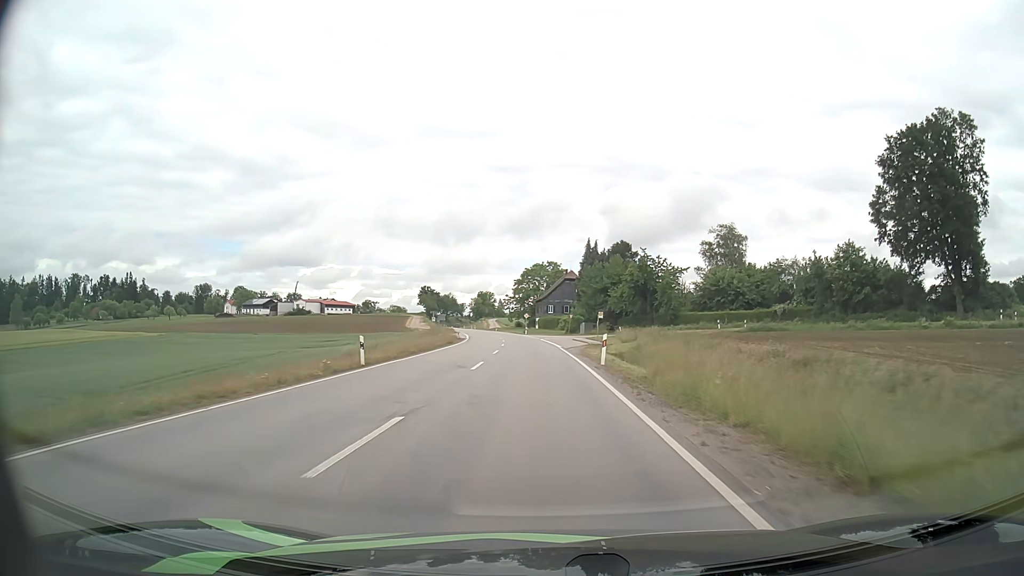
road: secondary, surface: asphalt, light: Day
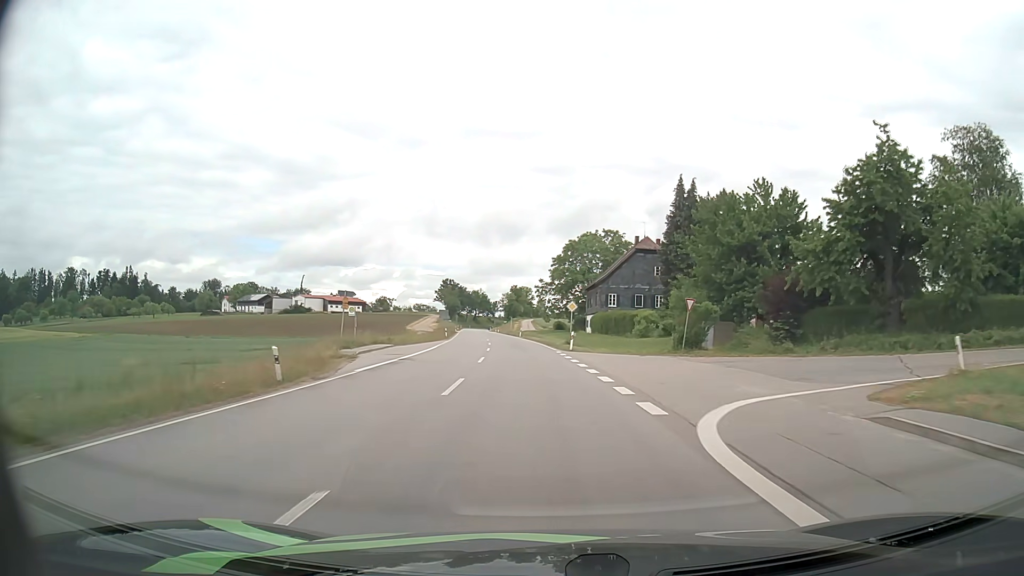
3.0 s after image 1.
(-1.9, +56.7) m; -4°
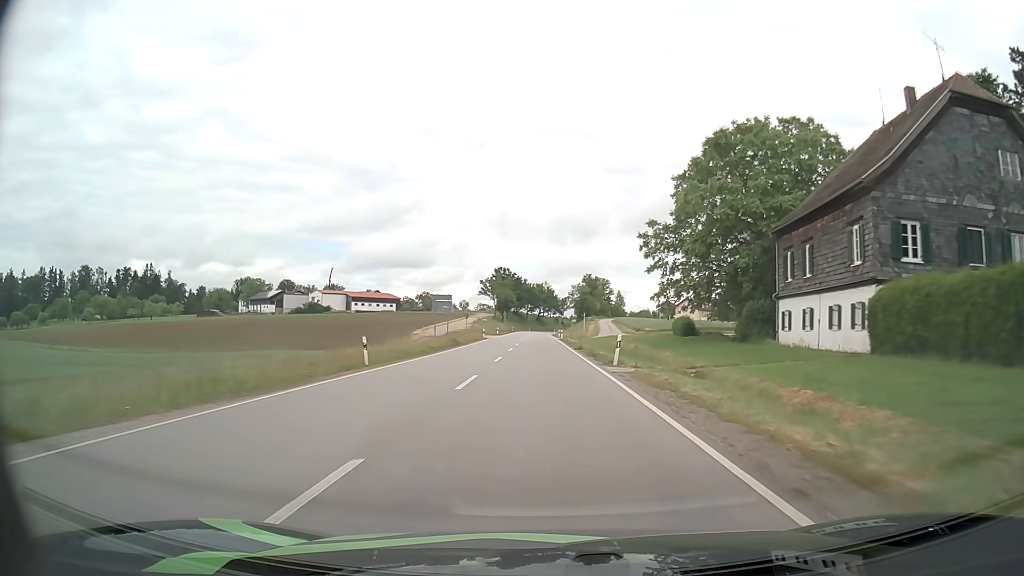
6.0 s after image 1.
(-3.1, +58.8) m; -6°
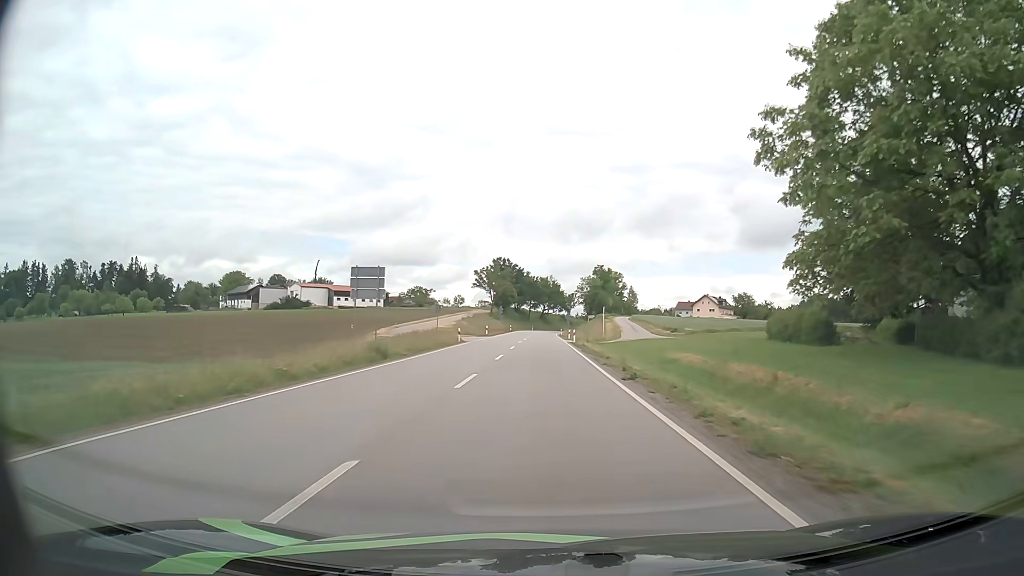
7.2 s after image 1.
(-0.2, +24.0) m; -1°
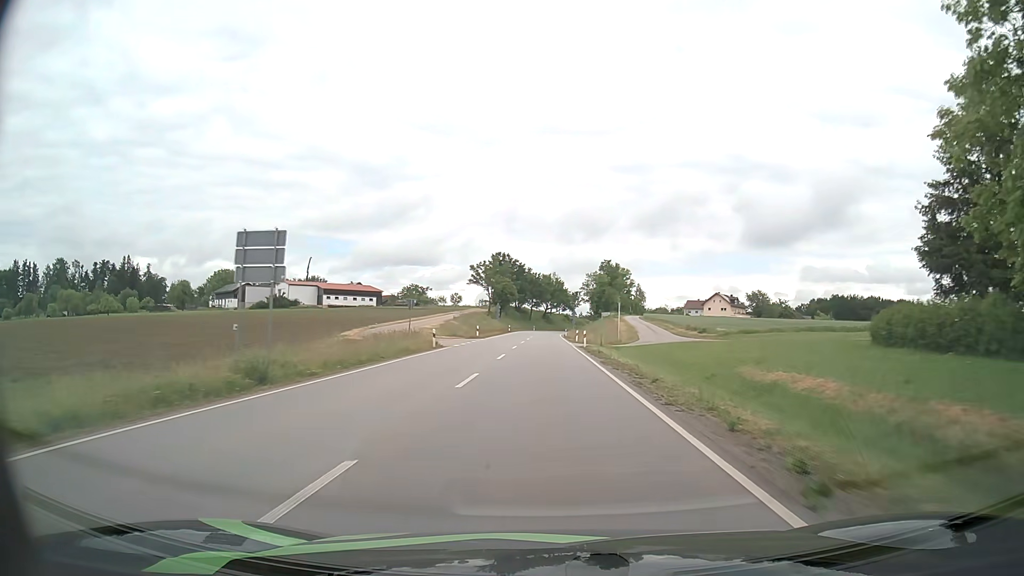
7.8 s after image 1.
(0.0, +12.1) m; 0°
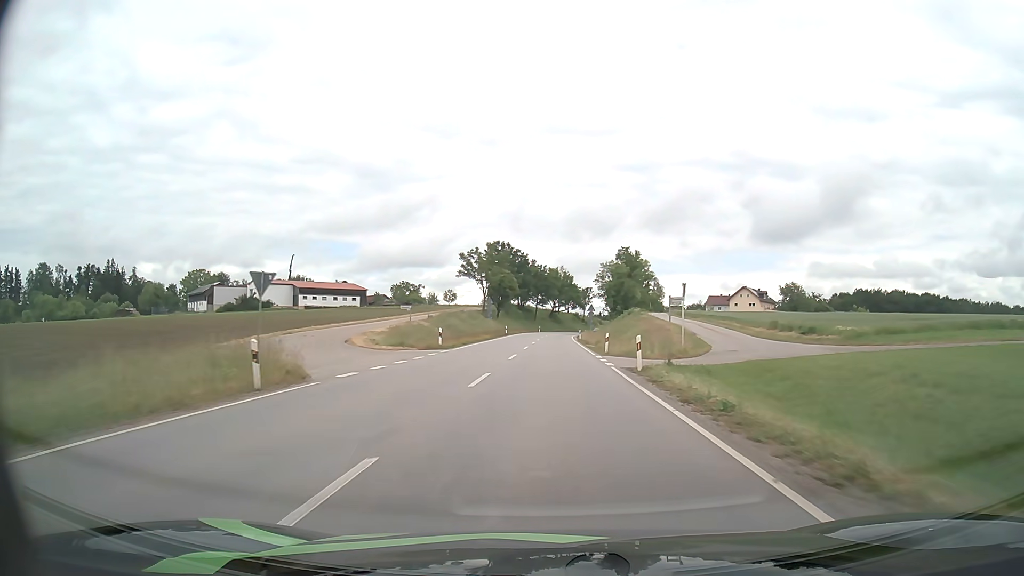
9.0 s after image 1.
(-0.2, +23.8) m; -1°
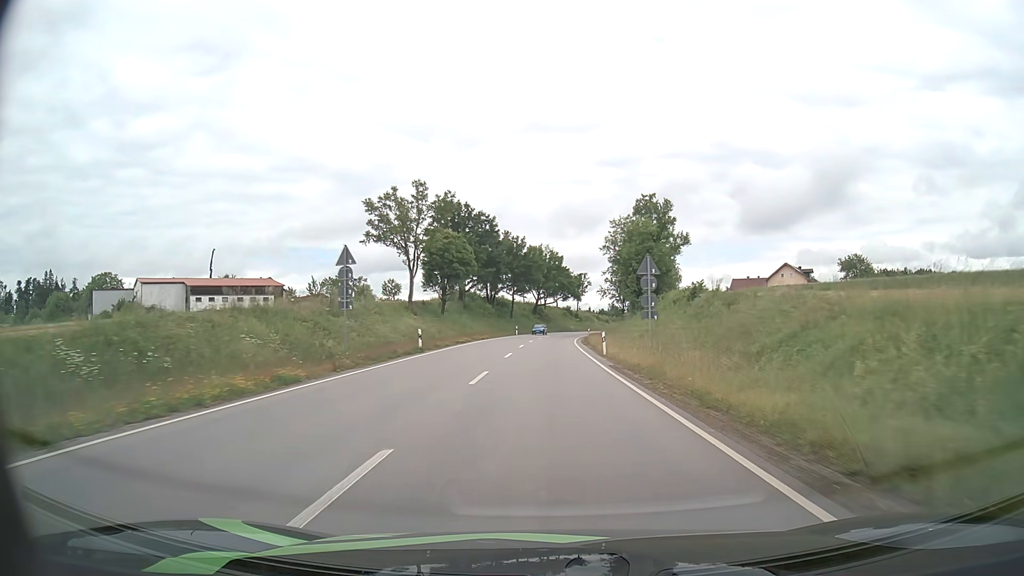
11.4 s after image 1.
(+0.4, +47.5) m; +1°
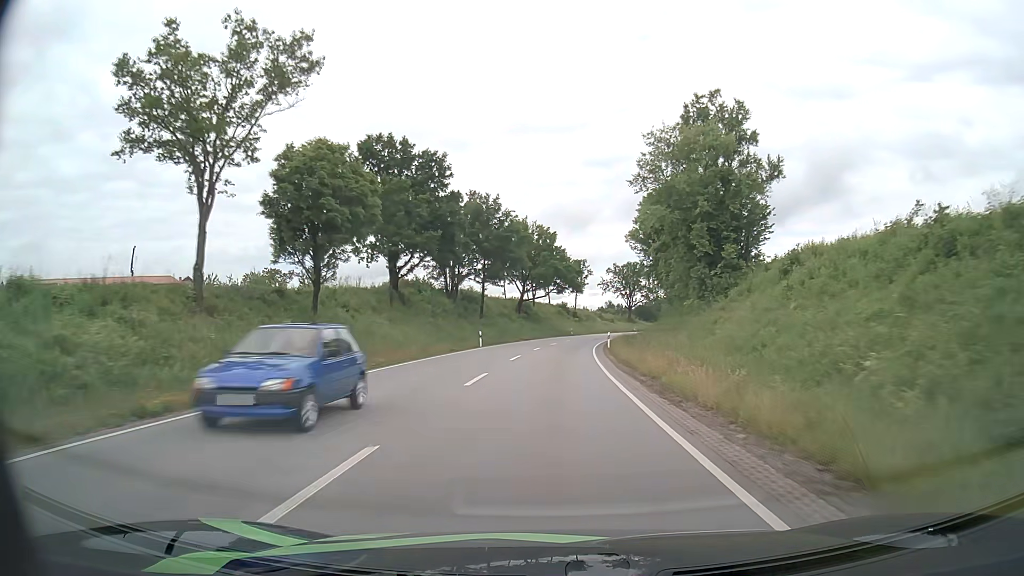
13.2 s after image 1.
(+0.2, +35.7) m; +1°
(0, +10) (0, +20) (0, +30) (+1, +40) (+2, +50) (+3, +60) (+4, +70) (+6, +80) (+8, +89) (+10, +99) m
